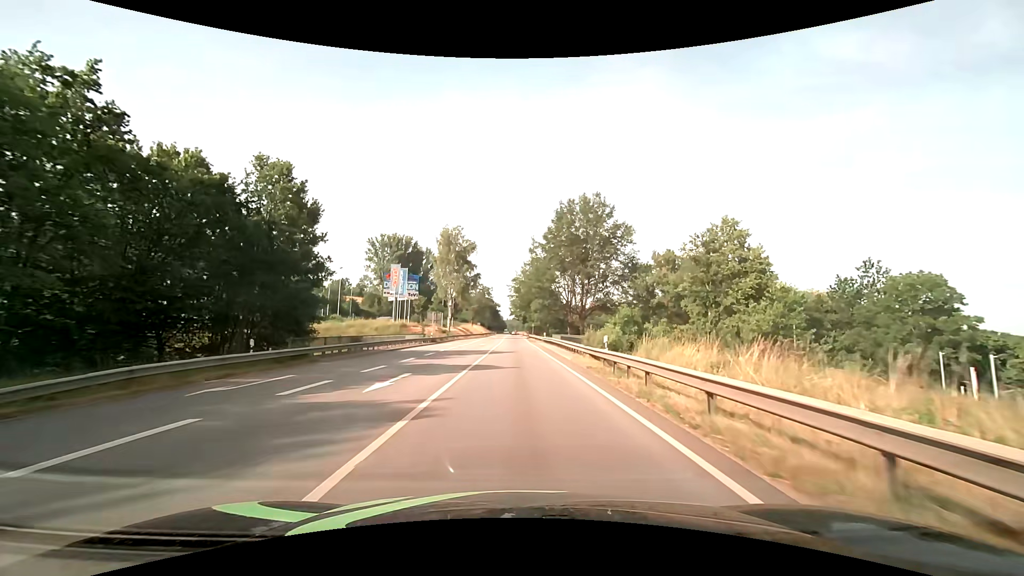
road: primary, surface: asphalt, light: Day
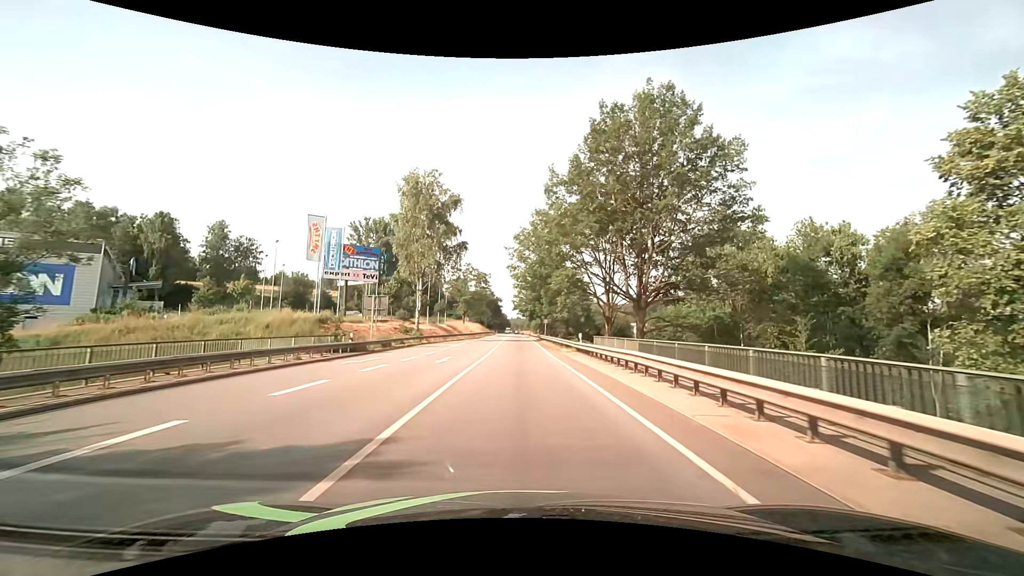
(-0.1, +30.4) m; 0°
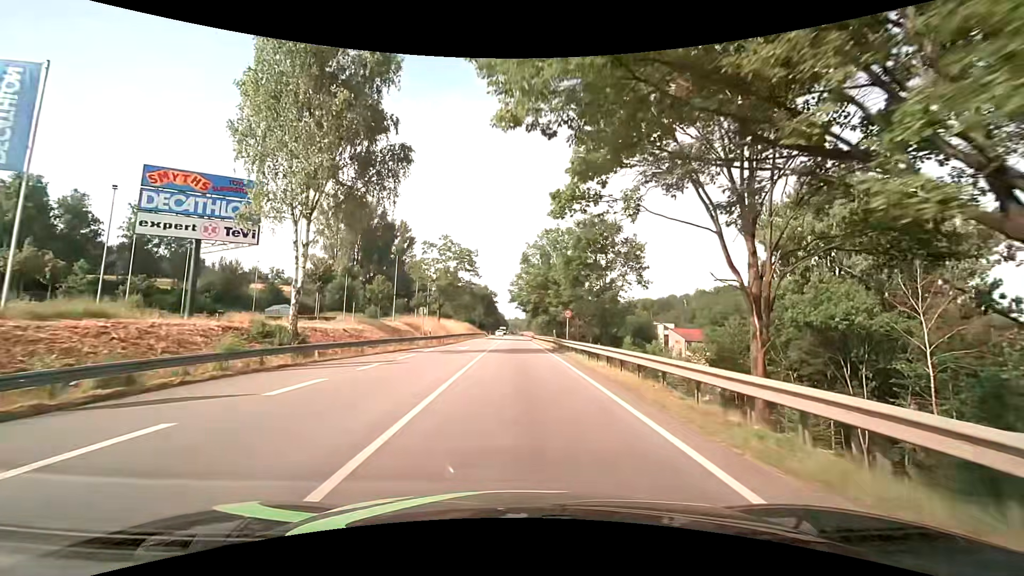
(-0.1, +30.4) m; 0°
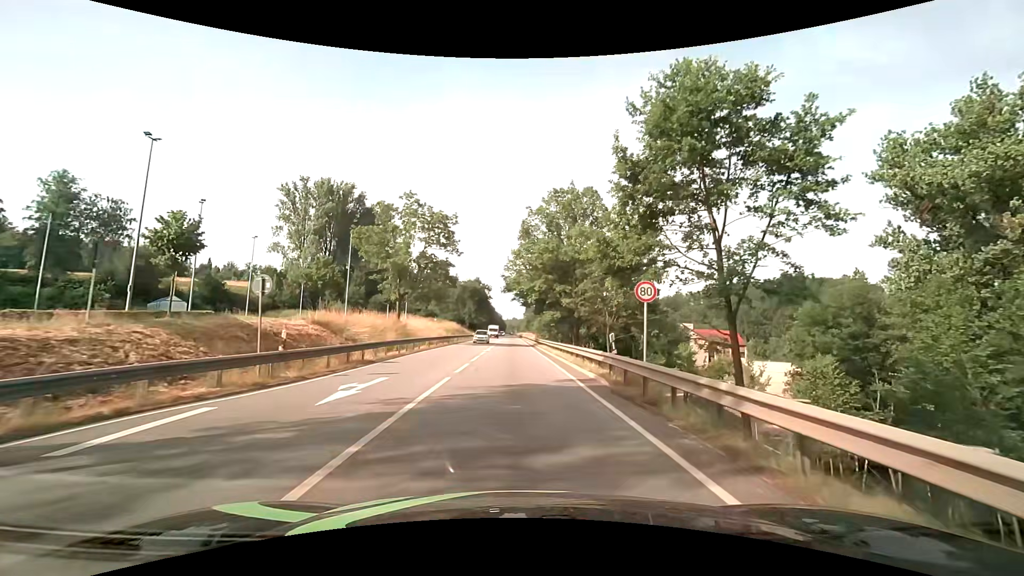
(0.0, +22.7) m; 0°
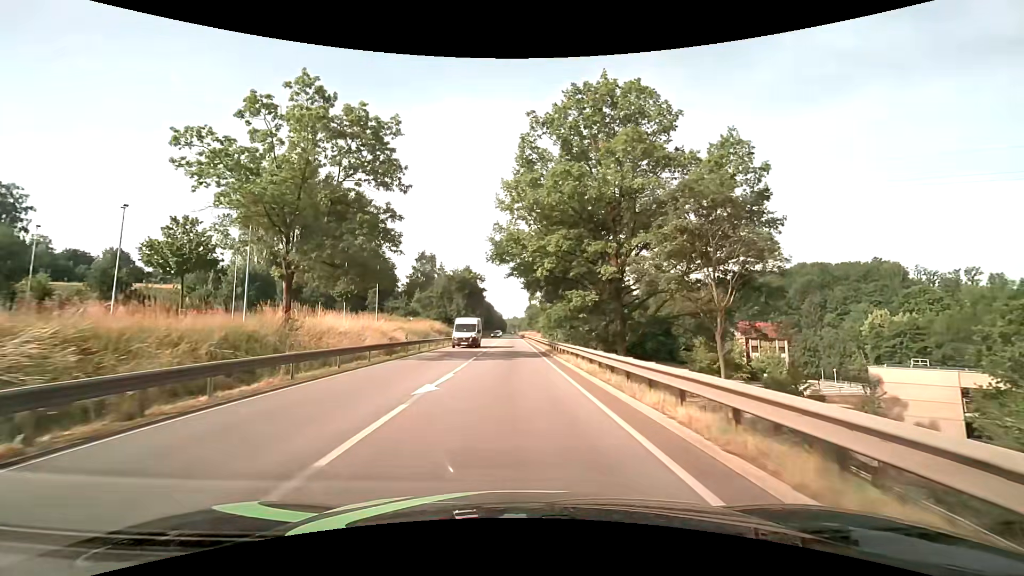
(+0.2, +23.2) m; 0°
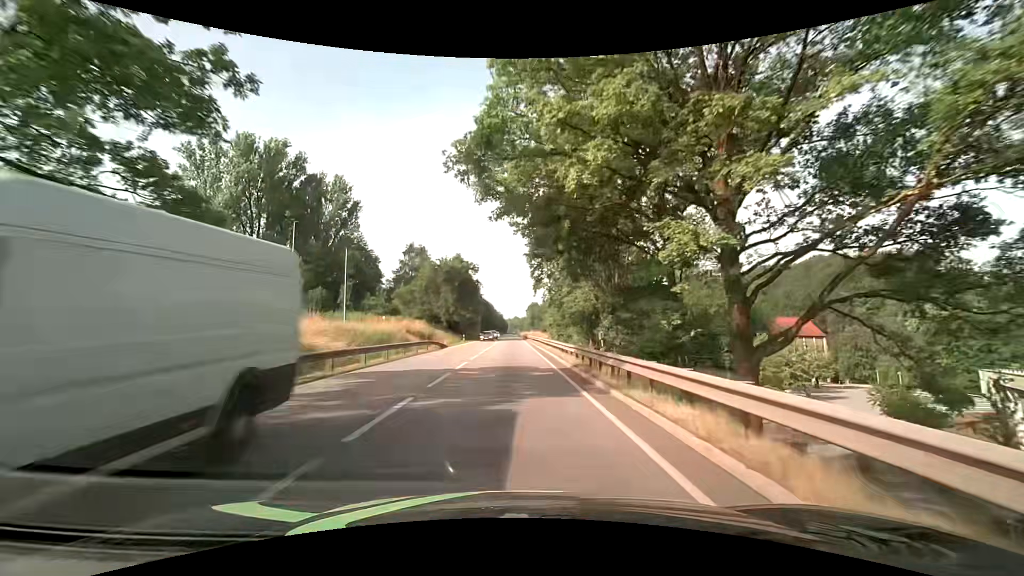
(+0.2, +16.7) m; 0°
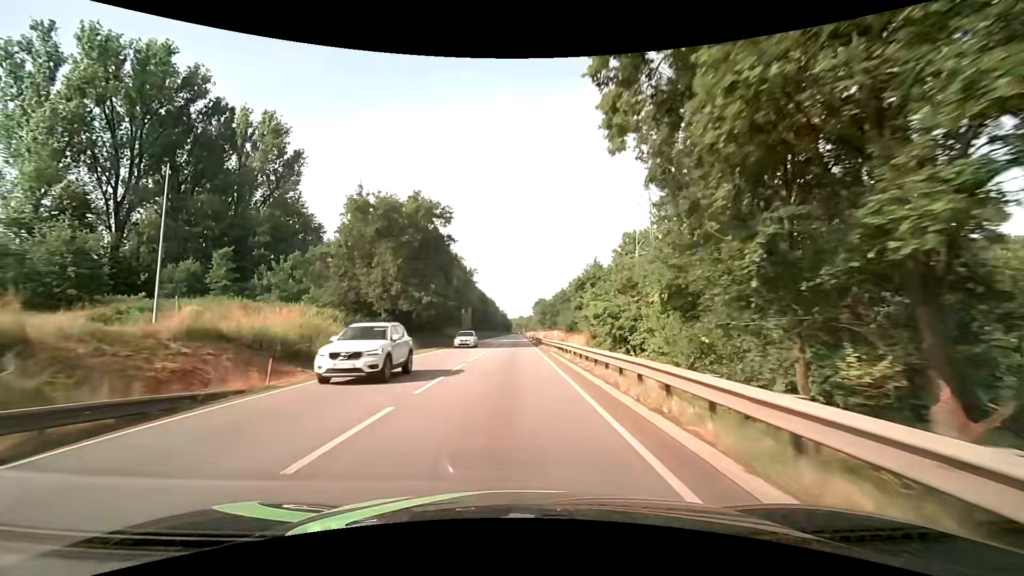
(-0.2, +37.9) m; -1°
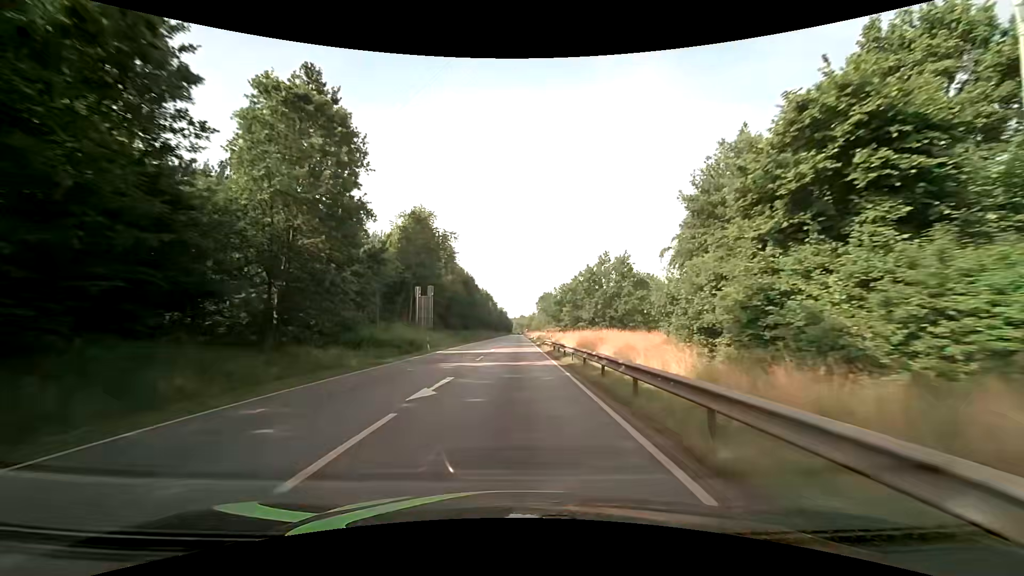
(-0.1, +43.1) m; 0°
(0, +10) (0, +20) (0, +30) (0, +40) (0, +50) (0, +60) (0, +70) (0, +80) (0, +90) (0, +100) m
